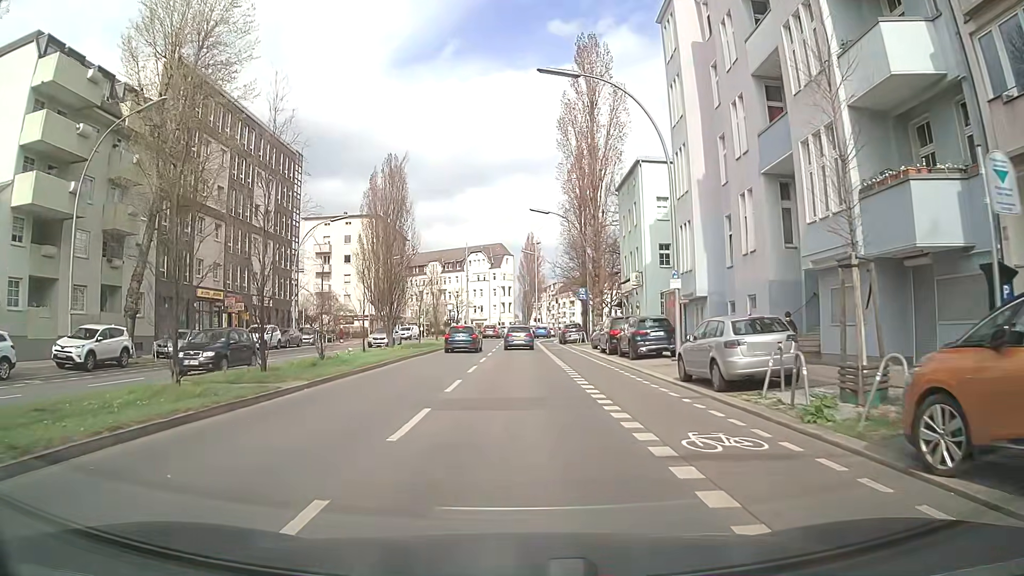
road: secondary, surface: asphalt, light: Day
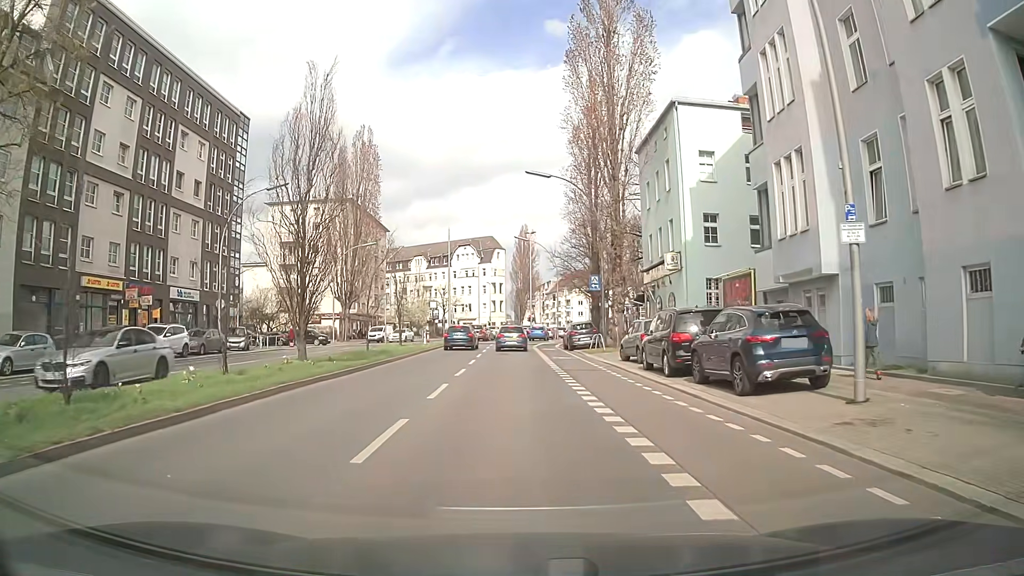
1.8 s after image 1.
(+0.1, +13.4) m; +2°
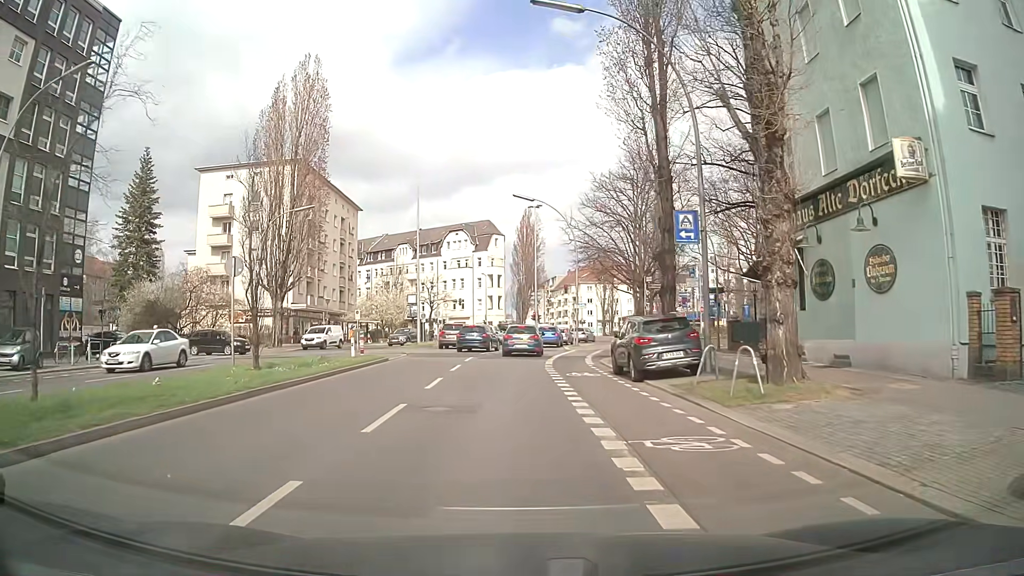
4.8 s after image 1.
(-0.2, +22.3) m; -2°
